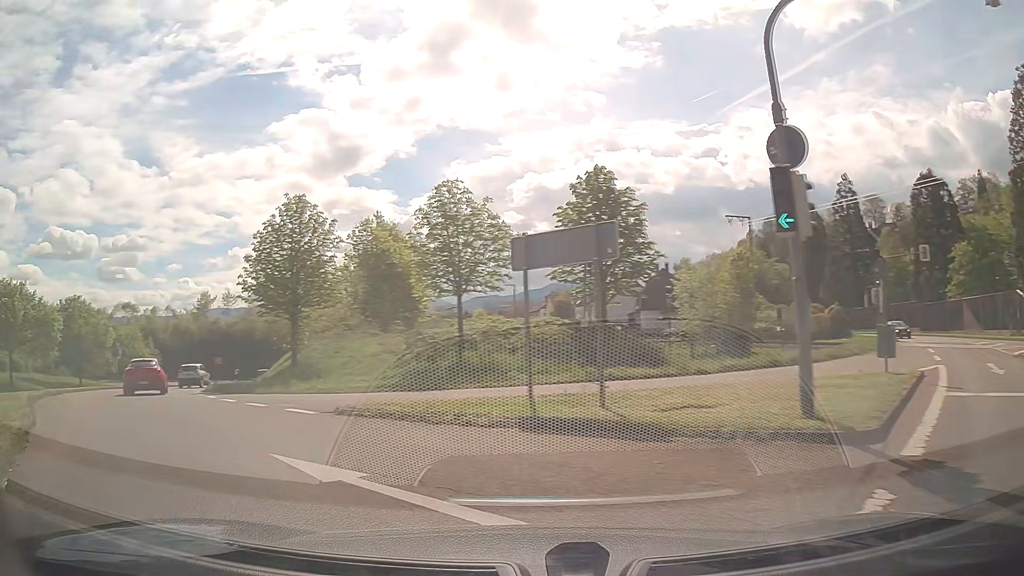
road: trunk_link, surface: asphalt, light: Day
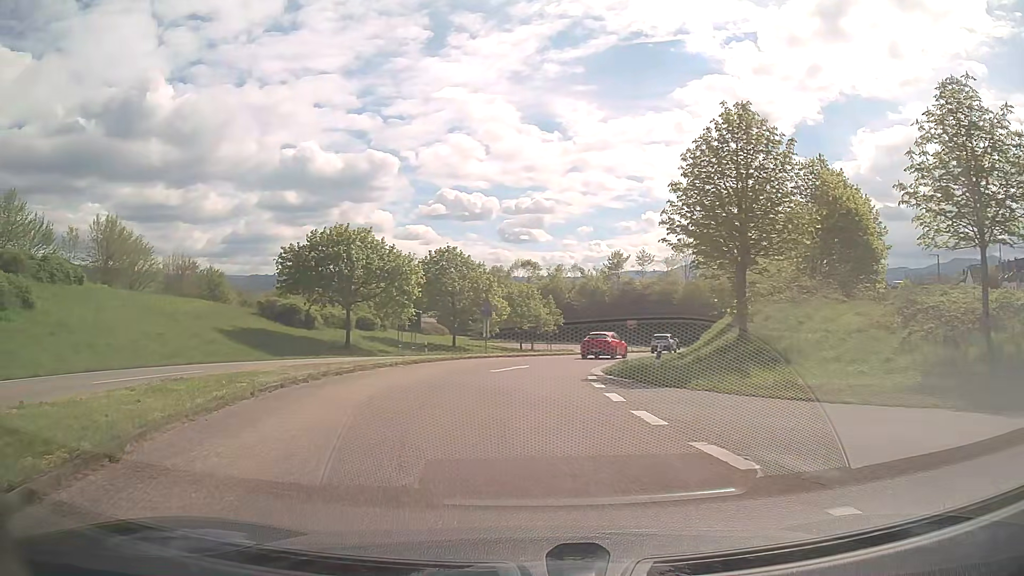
(-3.5, +9.5) m; -37°
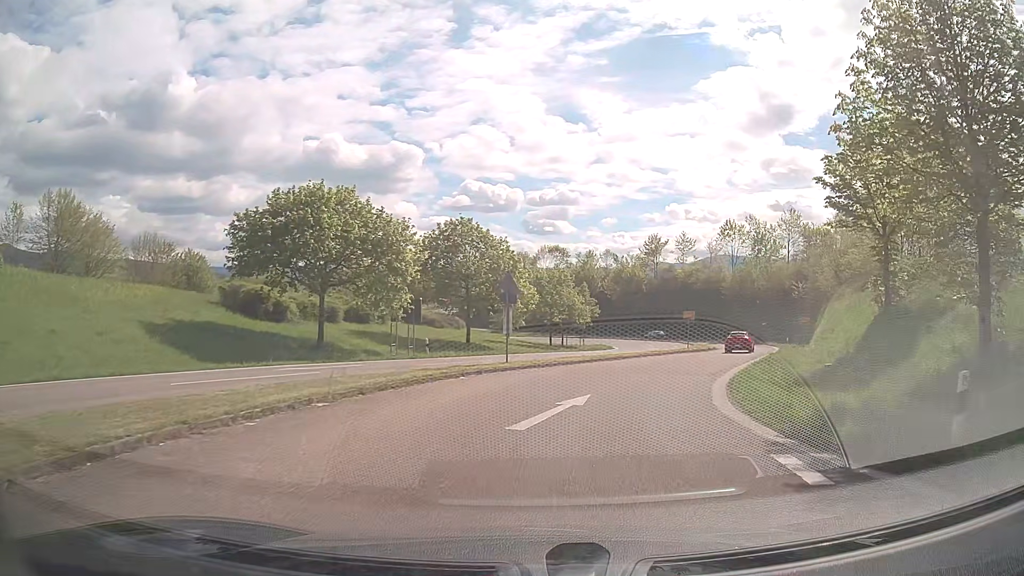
(-0.4, +12.6) m; -1°
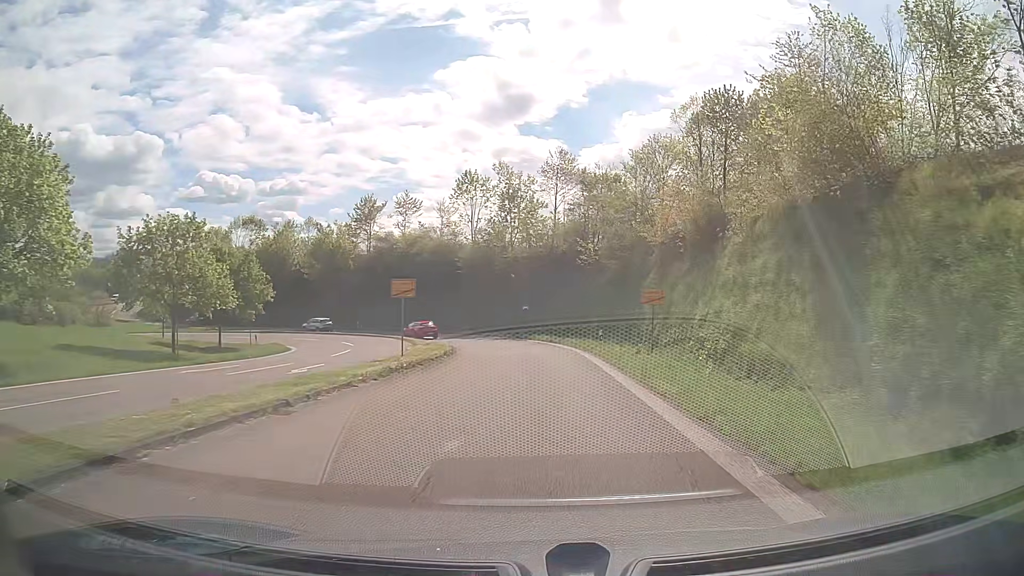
(+5.9, +26.8) m; +23°
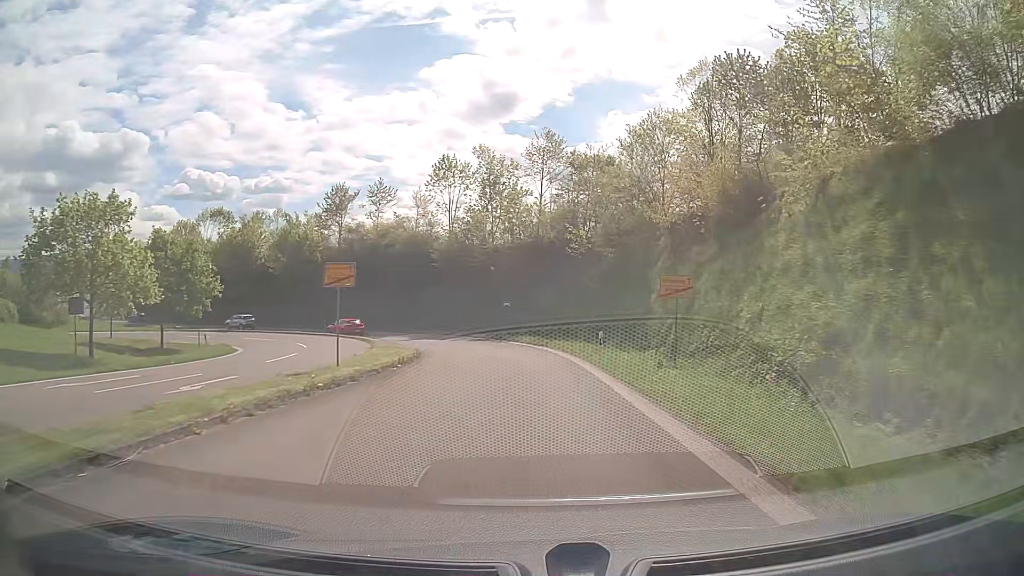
(+0.1, +6.6) m; +1°
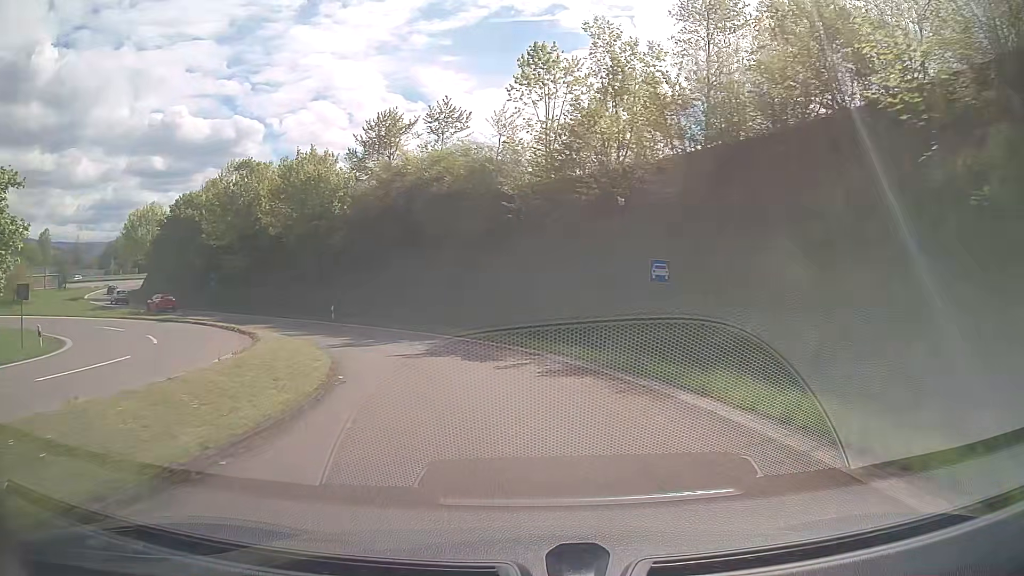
(-1.3, +28.5) m; -10°
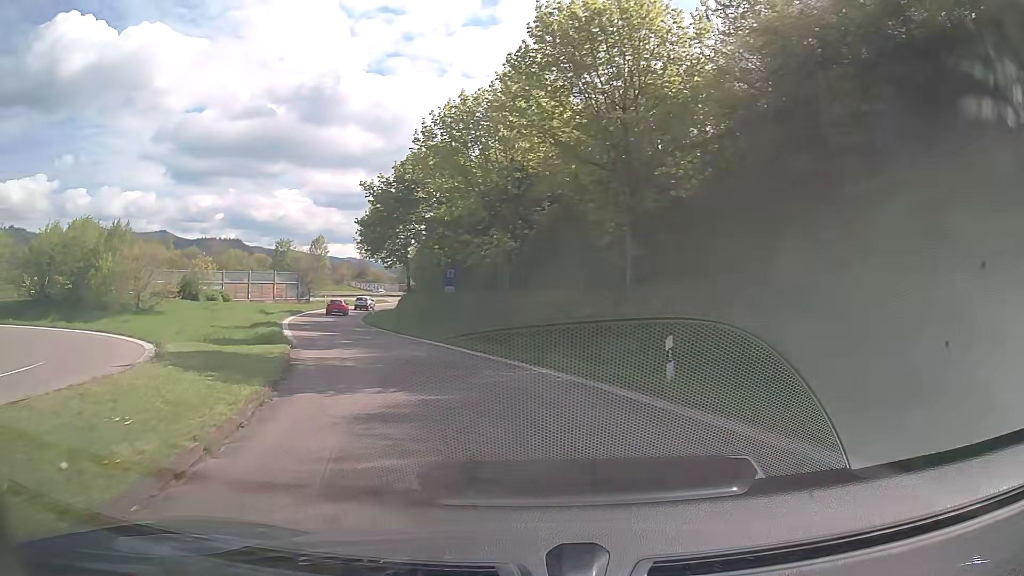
(-7.0, +28.2) m; -29°
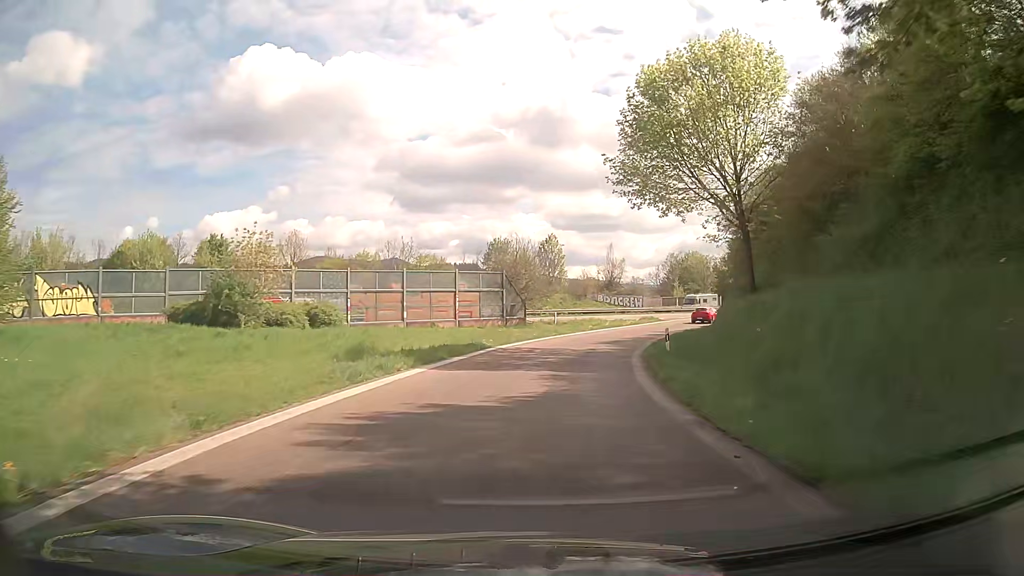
(-10.5, +36.6) m; -22°
(0, +10) (+1, +20) (+3, +30) (+6, +39) (+9, +49) (+14, +58) (+19, +66) (+25, +74) (+32, +81) (+39, +88) m
